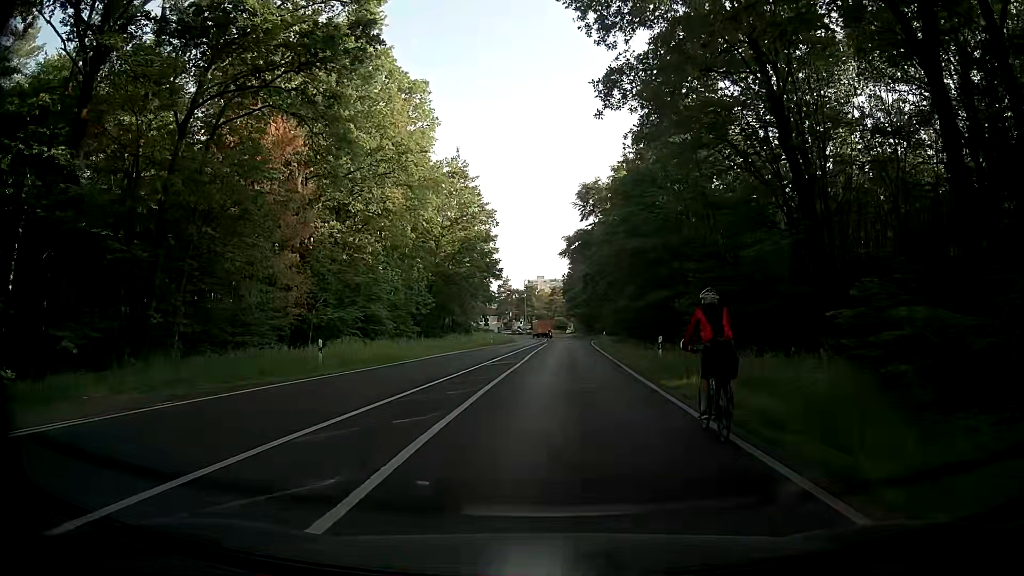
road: secondary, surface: asphalt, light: Day
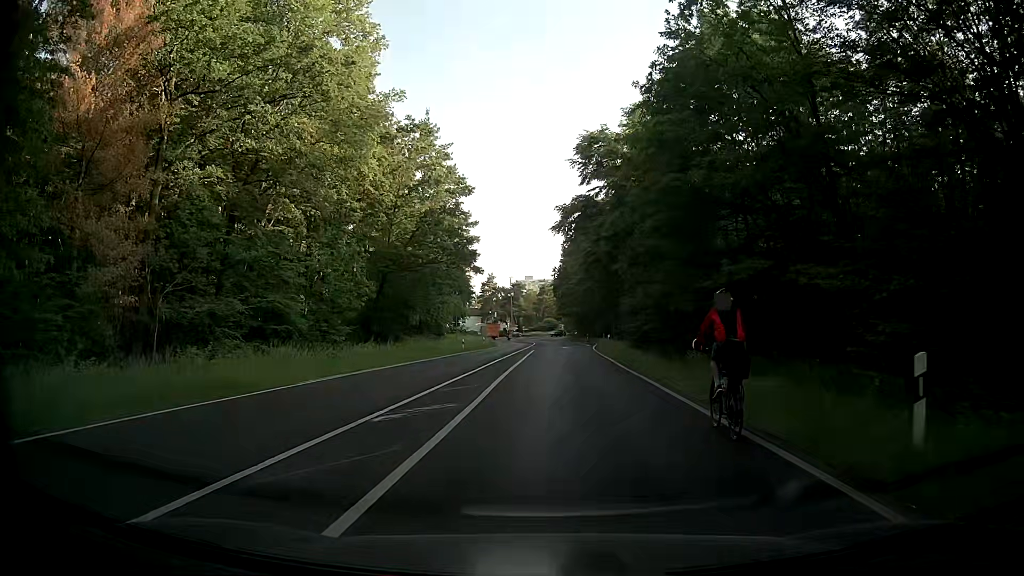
(-0.3, +16.7) m; +1°
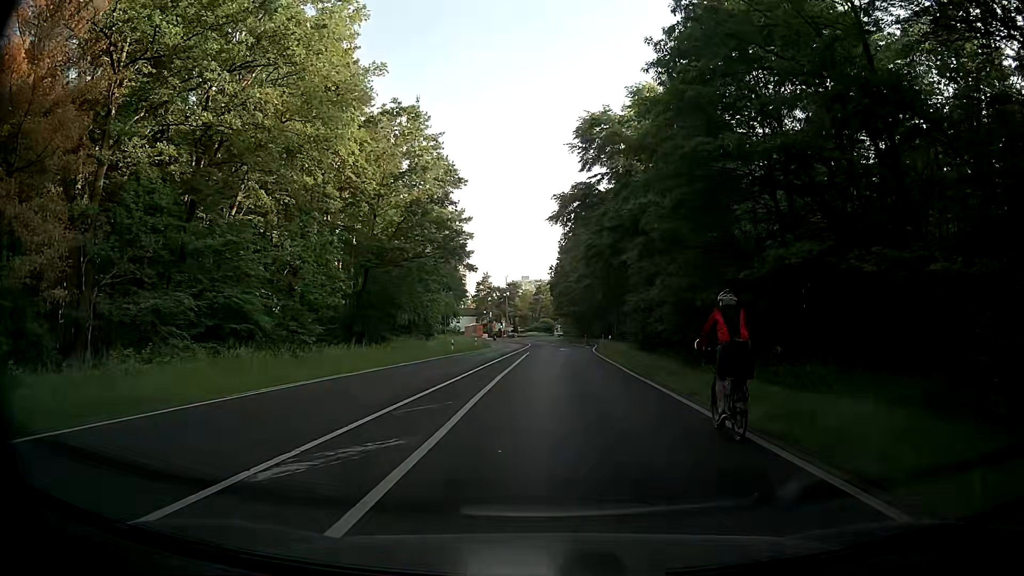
(-0.1, +4.2) m; +1°
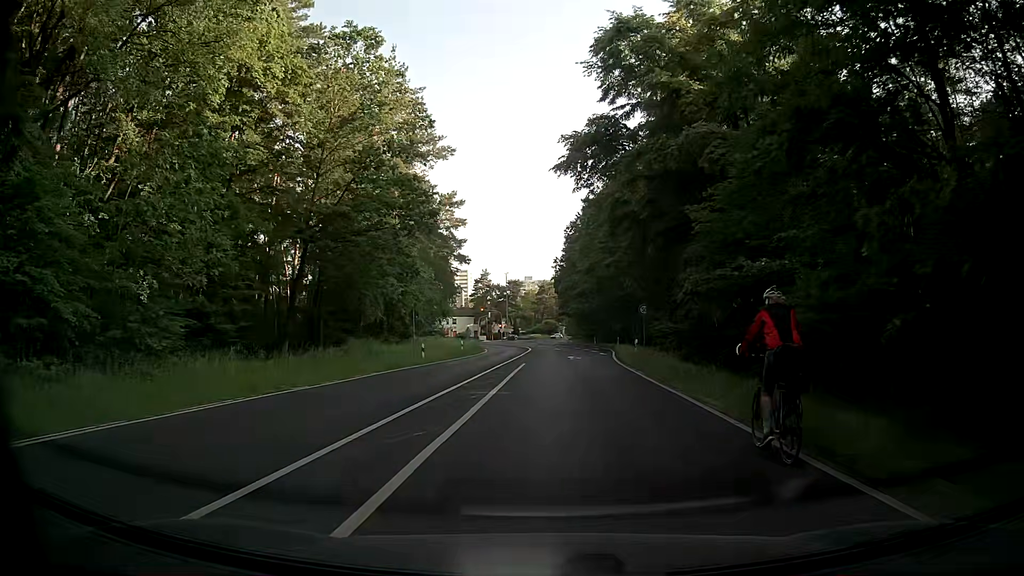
(-0.6, +13.9) m; -3°
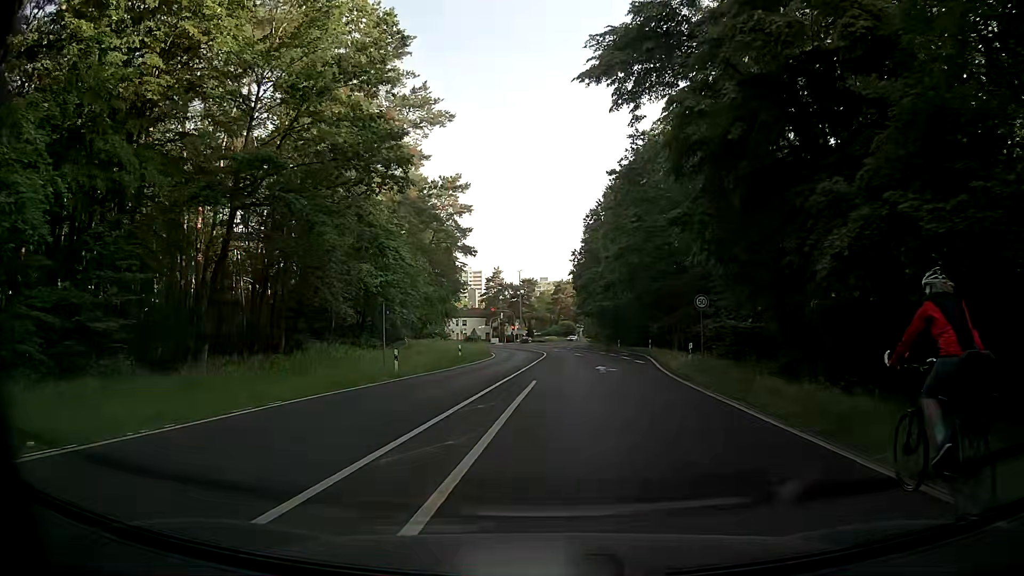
(-0.1, +11.0) m; 0°
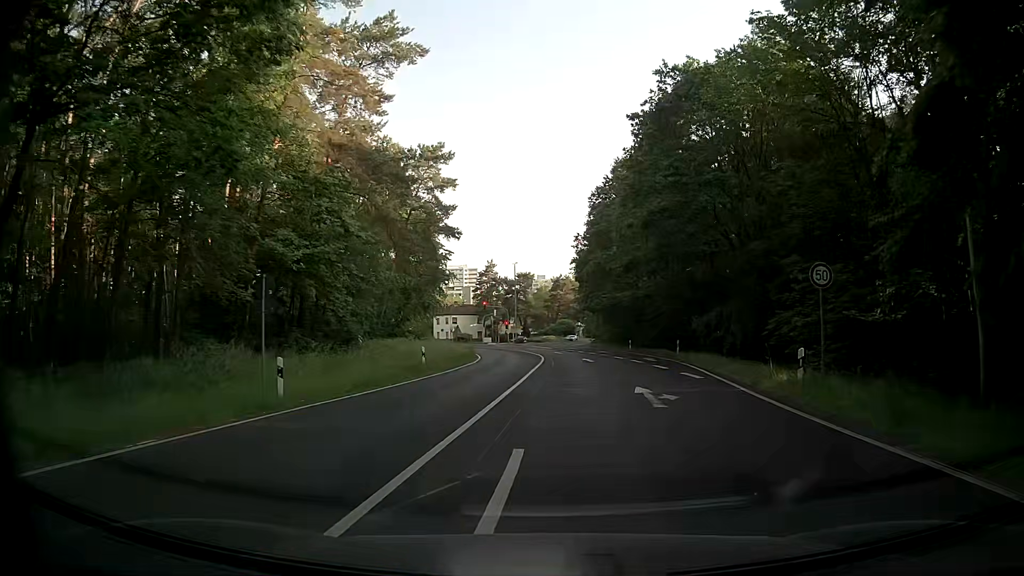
(-0.2, +12.7) m; 0°
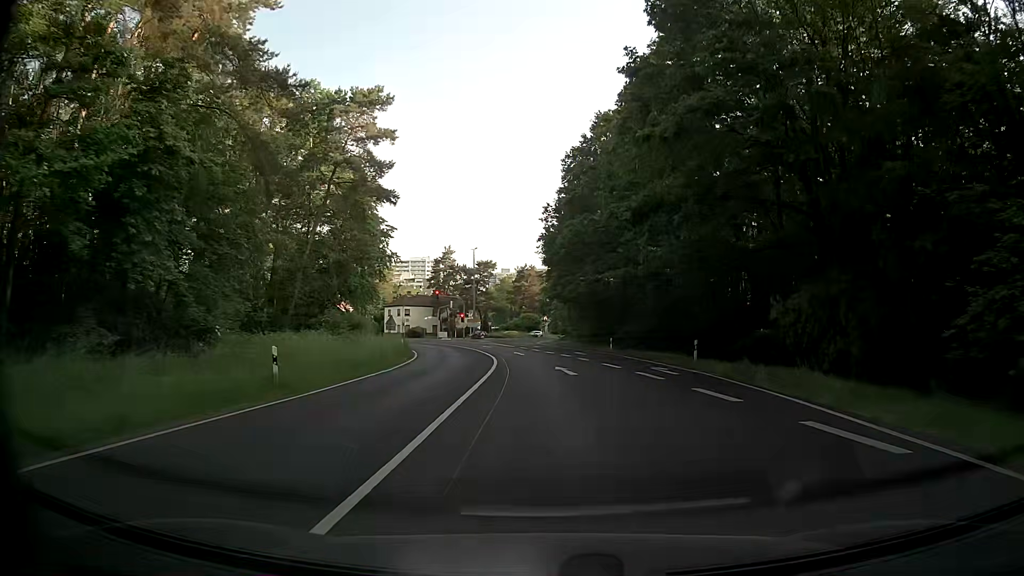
(+0.4, +14.2) m; +3°
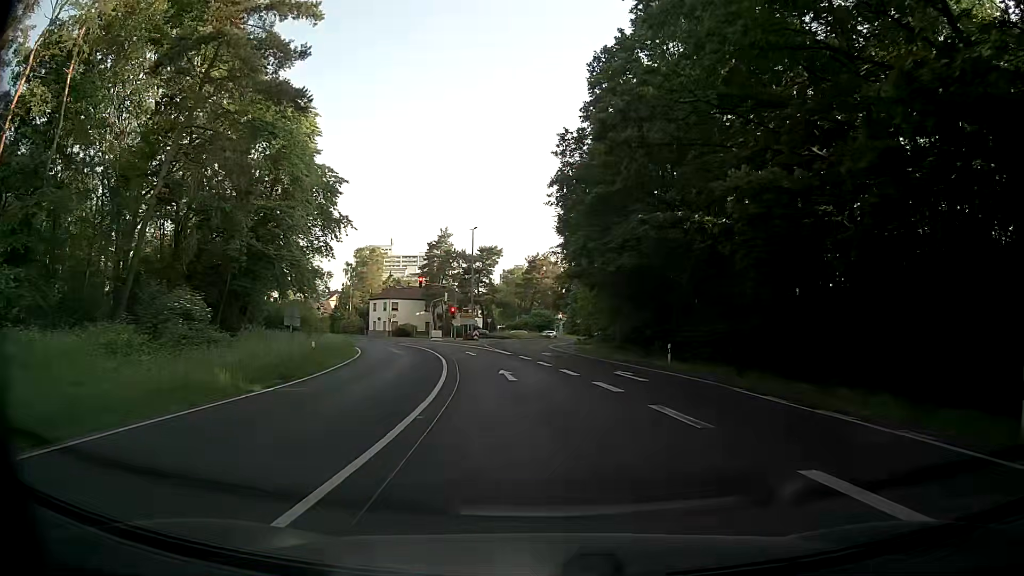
(+0.2, +21.2) m; -1°
